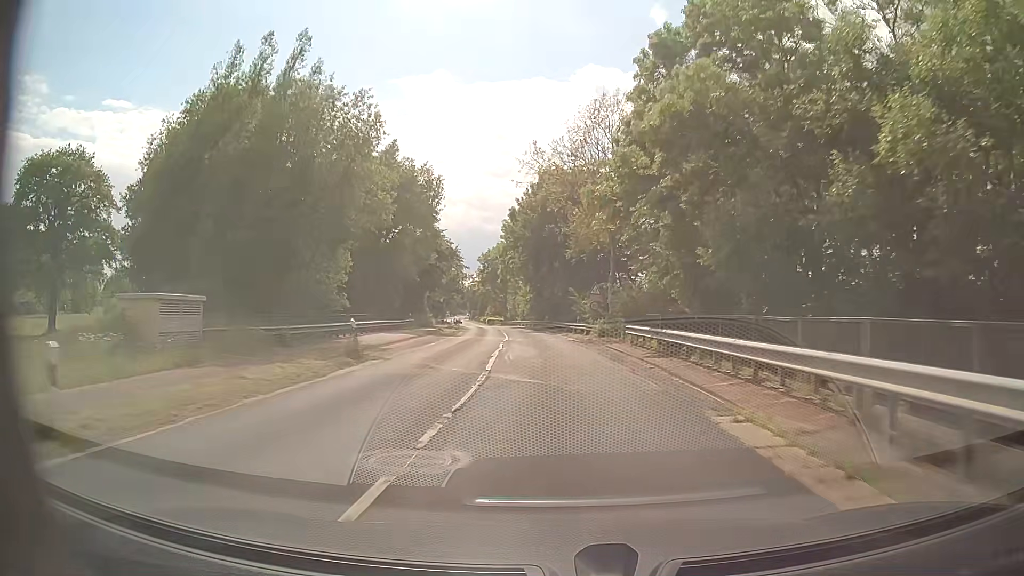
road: secondary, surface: asphalt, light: Day
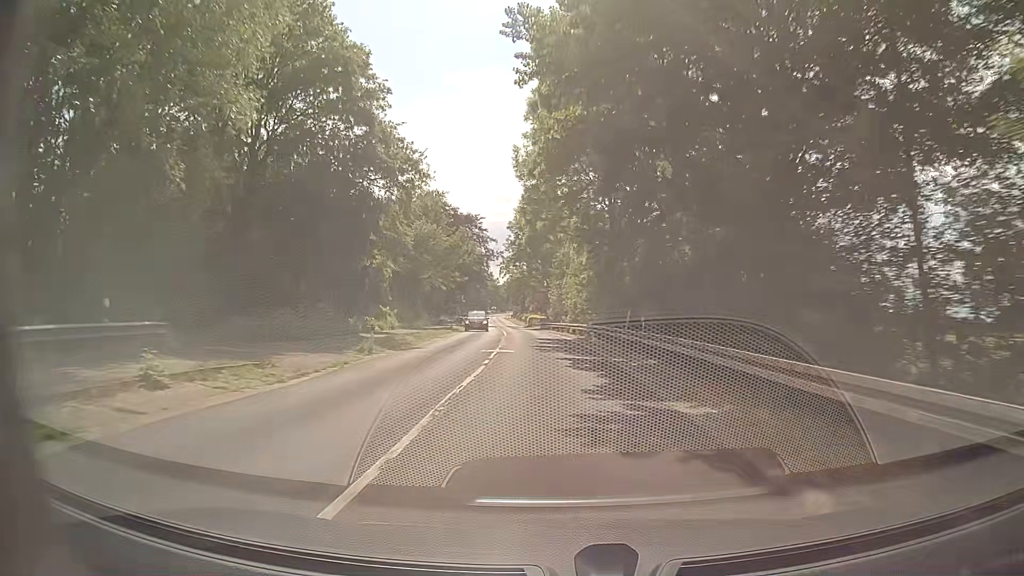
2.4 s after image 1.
(-1.9, +44.6) m; -5°
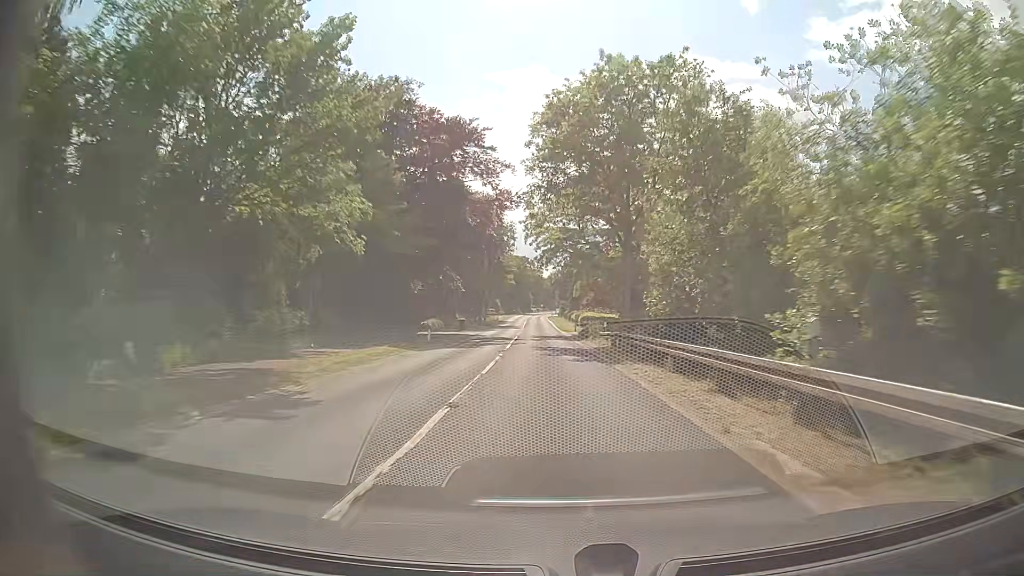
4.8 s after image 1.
(-1.7, +44.6) m; -4°
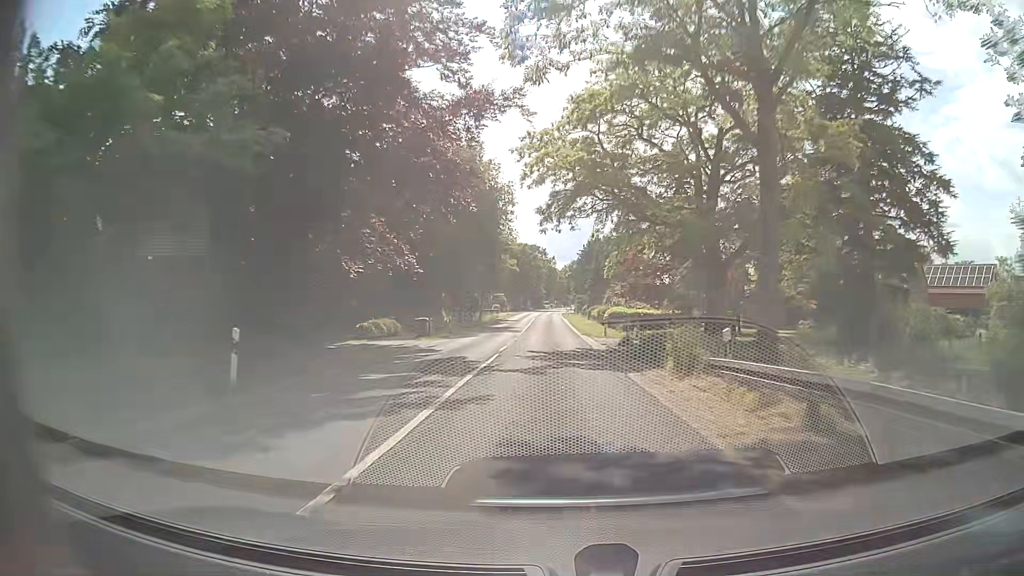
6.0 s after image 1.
(-0.2, +22.4) m; -1°
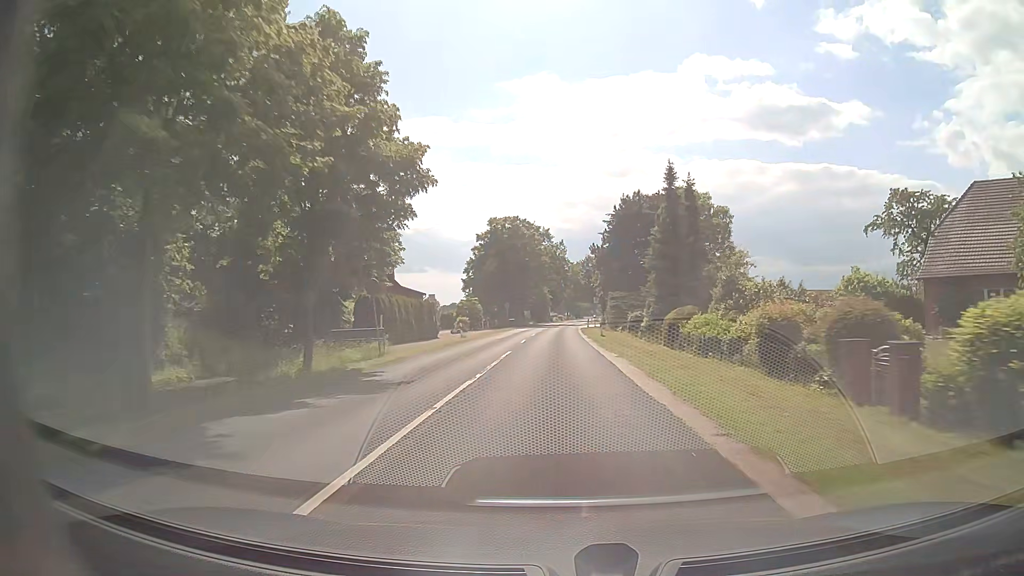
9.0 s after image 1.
(-0.8, +55.7) m; -1°
(0, +10) (0, +20) (0, +30) (0, +40) (0, +50) (+1, +60) (+1, +70) (+1, +80) (+2, +90) (+2, +100) m
